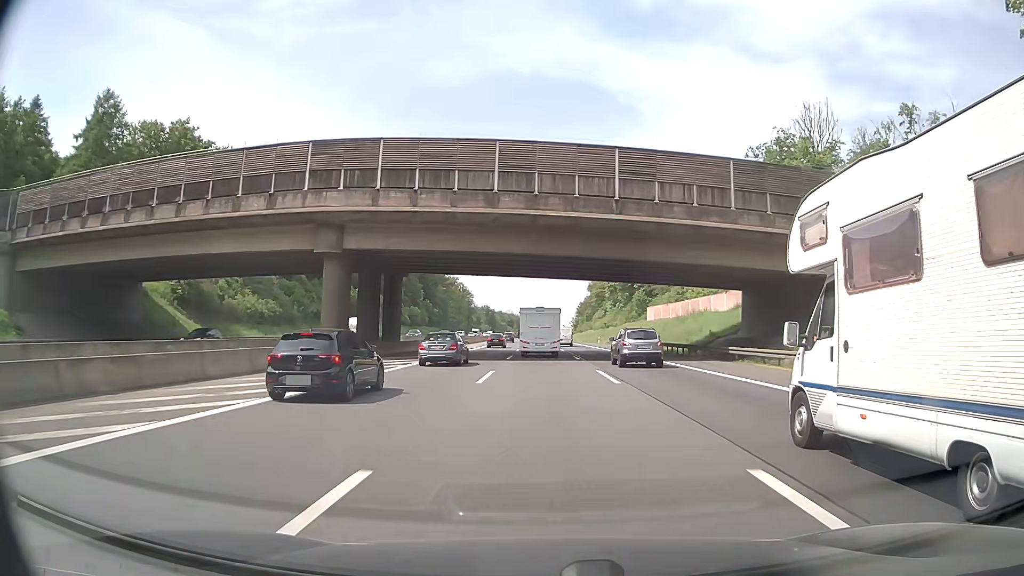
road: motorway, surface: asphalt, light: Day
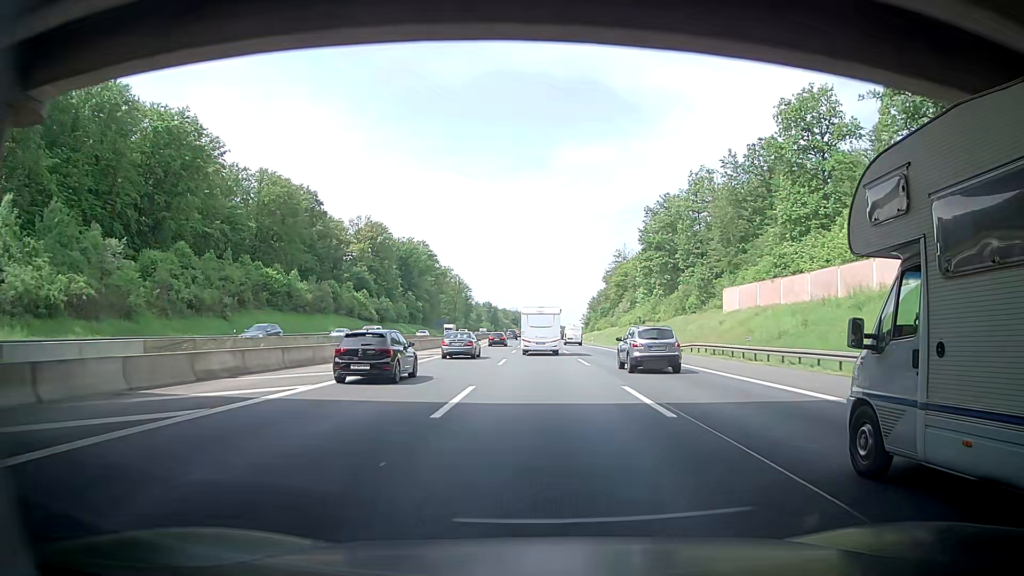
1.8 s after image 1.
(-0.5, +43.5) m; -1°
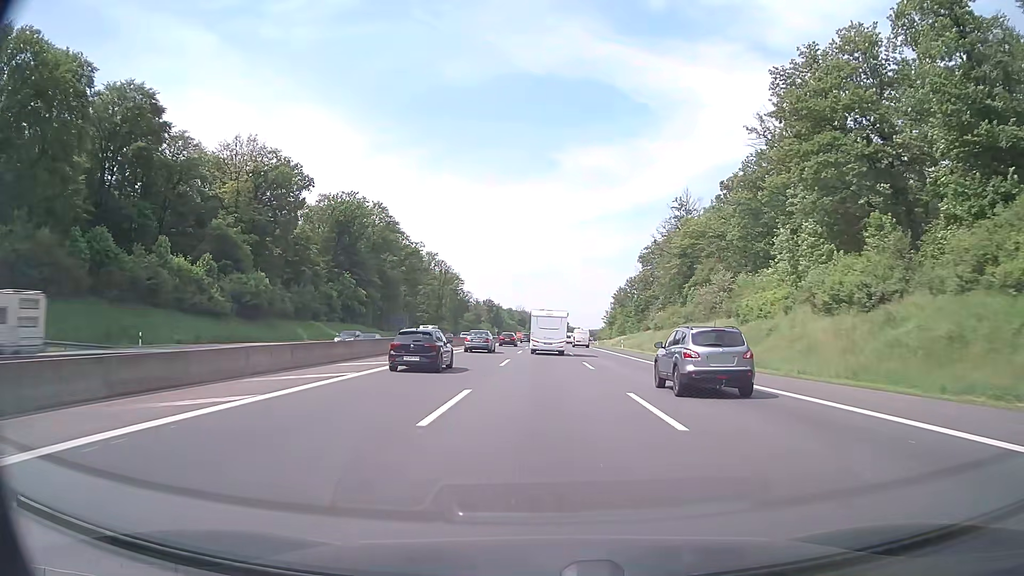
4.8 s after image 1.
(0.0, +72.8) m; 0°
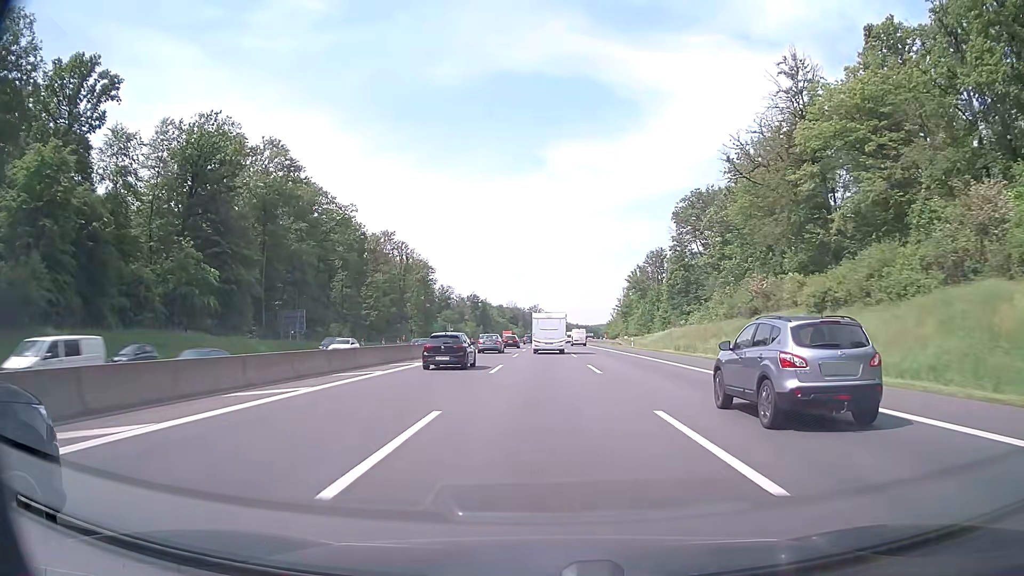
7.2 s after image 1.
(+0.2, +58.0) m; 0°
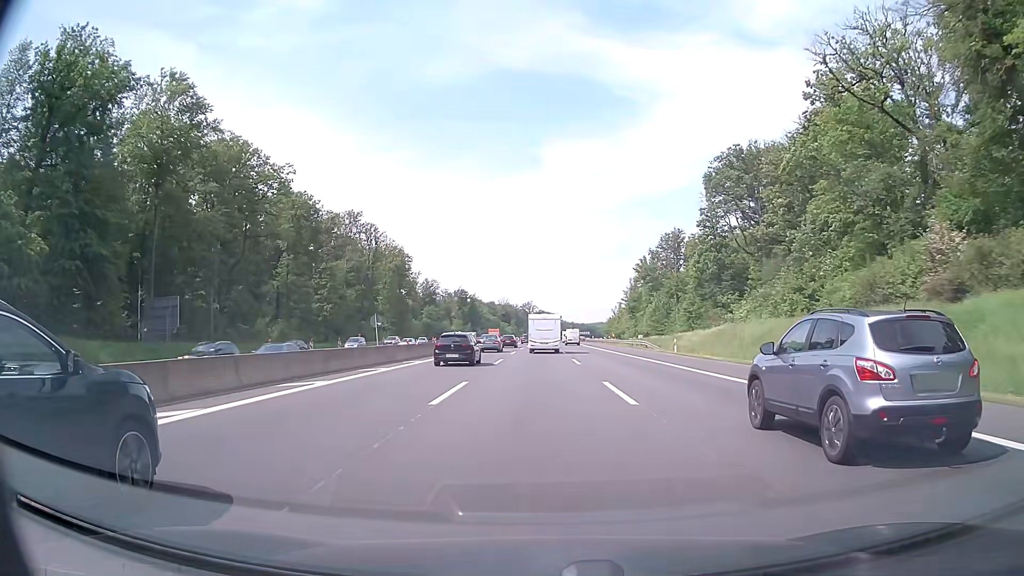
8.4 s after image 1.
(+0.1, +28.8) m; 0°
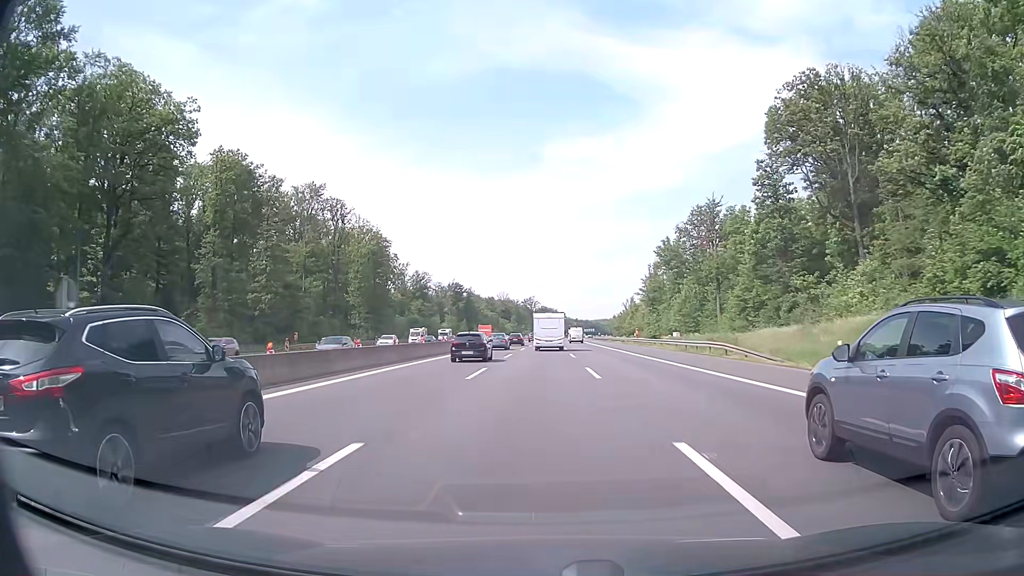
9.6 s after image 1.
(0.0, +28.5) m; 0°
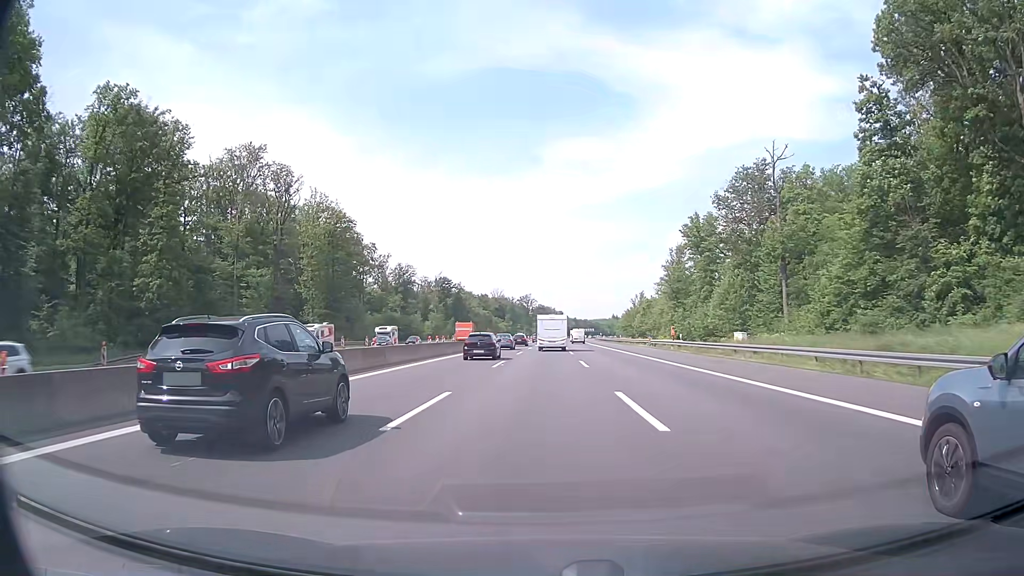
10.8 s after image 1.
(-0.1, +28.5) m; 0°
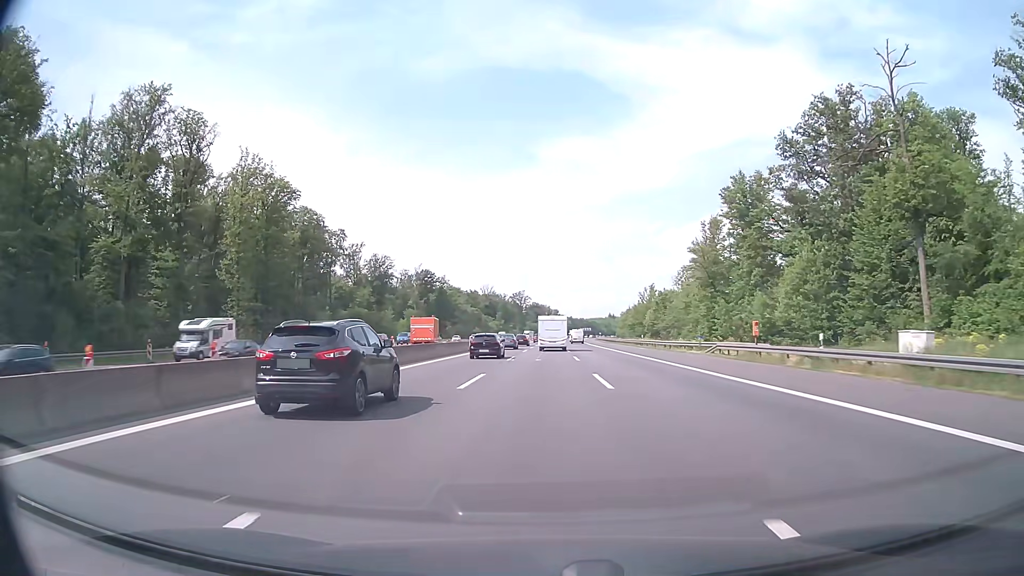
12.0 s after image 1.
(+0.2, +28.6) m; +1°
(0, +10) (0, +20) (0, +30) (0, +40) (0, +50) (0, +60) (0, +70) (+1, +80) (+1, +90) (+1, +100) m
